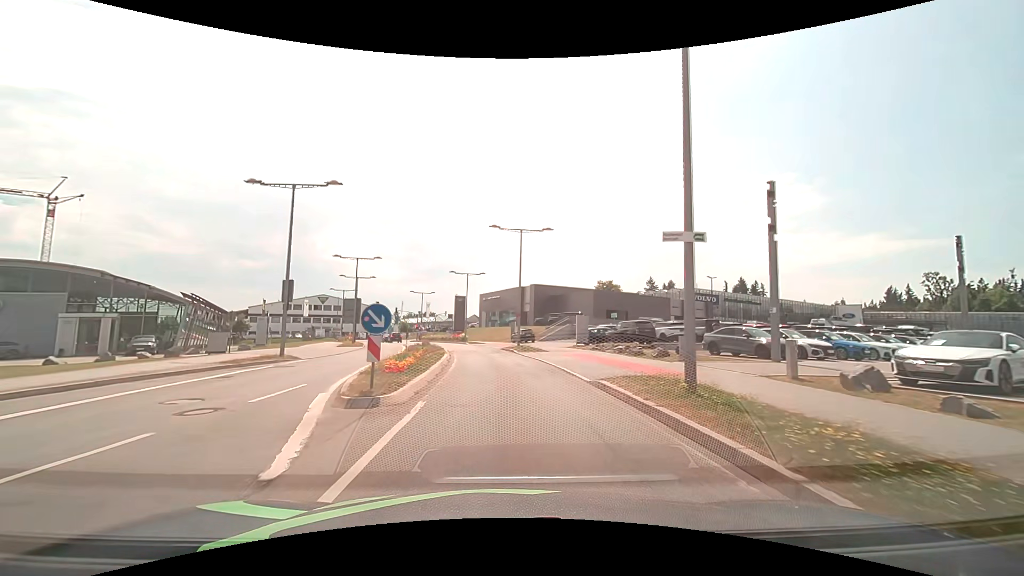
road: secondary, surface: asphalt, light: Day
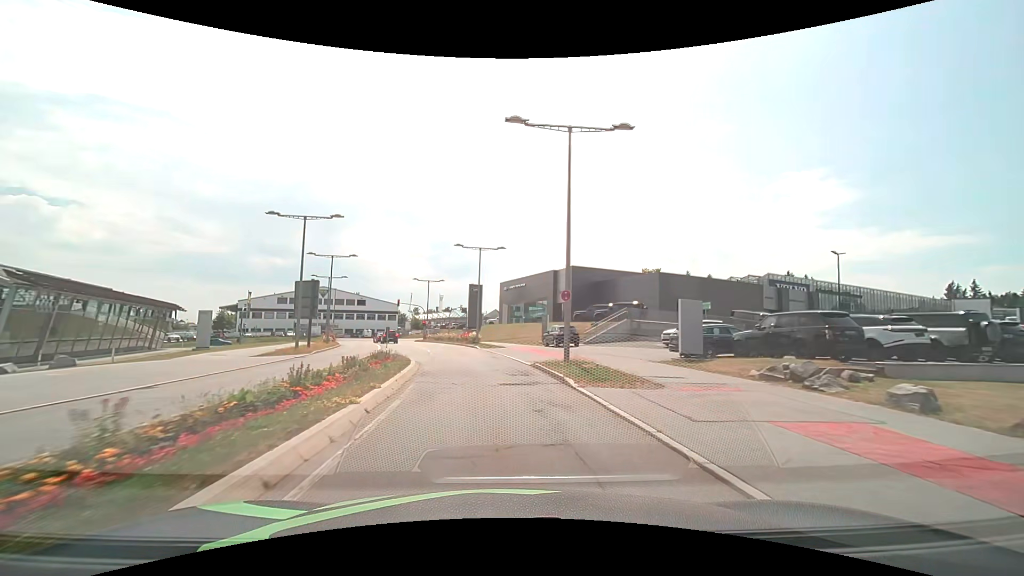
(-0.3, +19.4) m; -3°
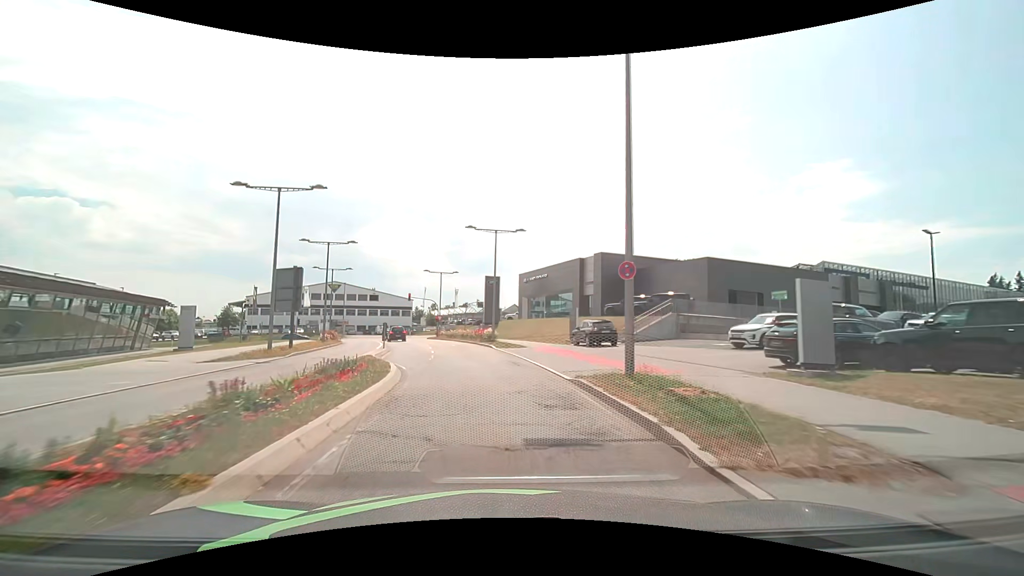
(-0.1, +6.7) m; -2°
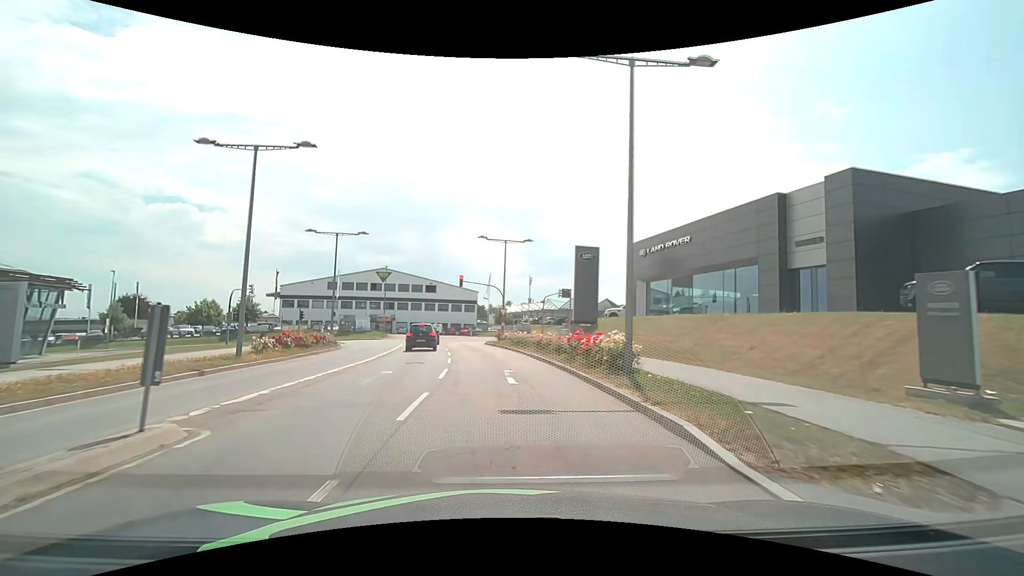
(-1.9, +25.4) m; -9°
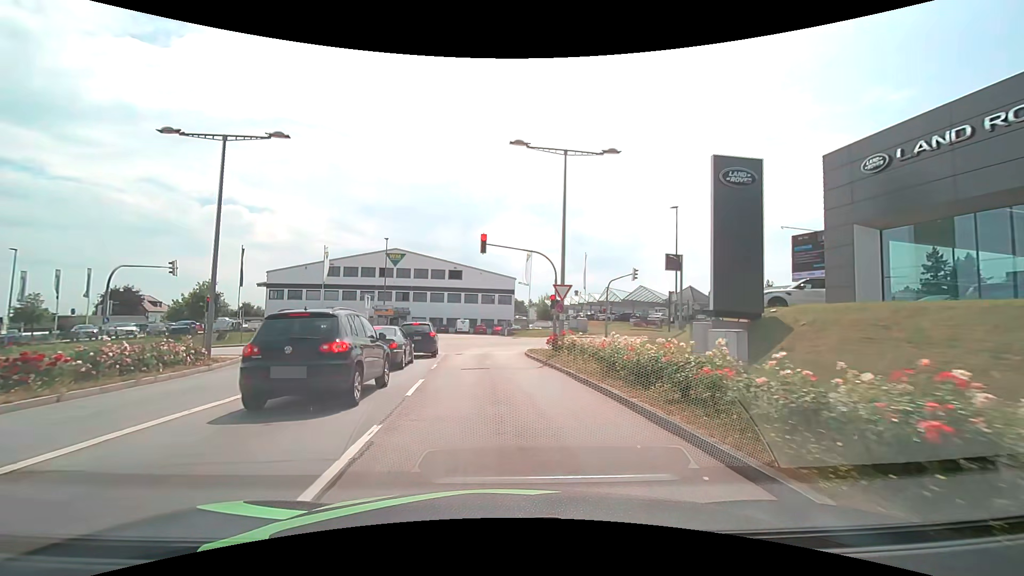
(-0.7, +21.4) m; -4°
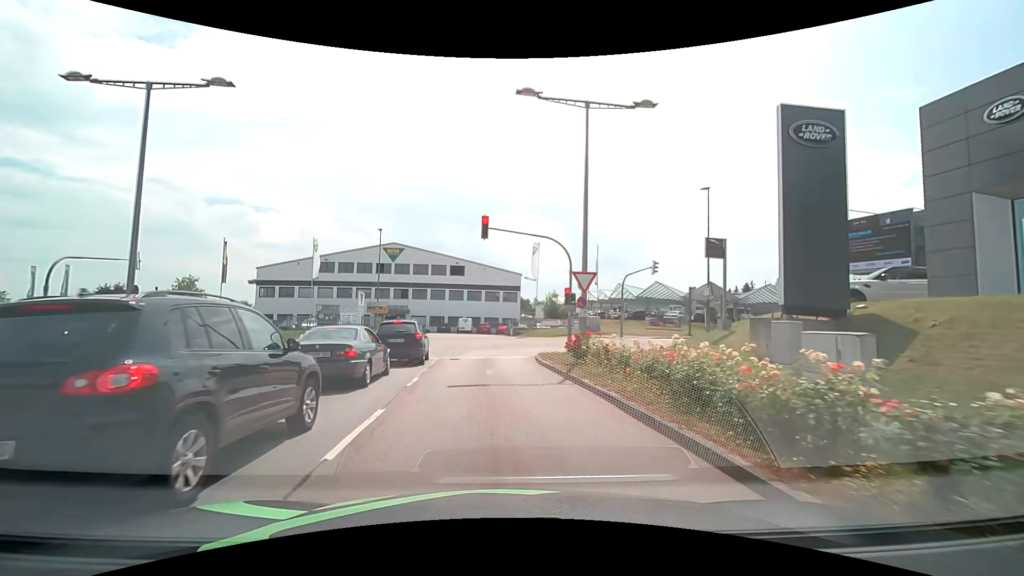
(-0.1, +4.6) m; -1°
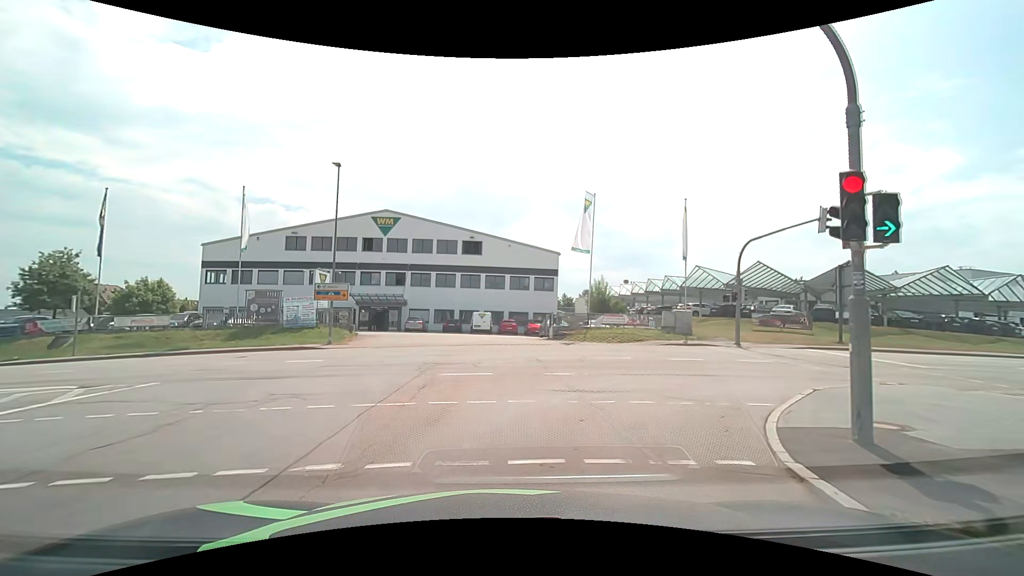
(-0.7, +18.7) m; -3°
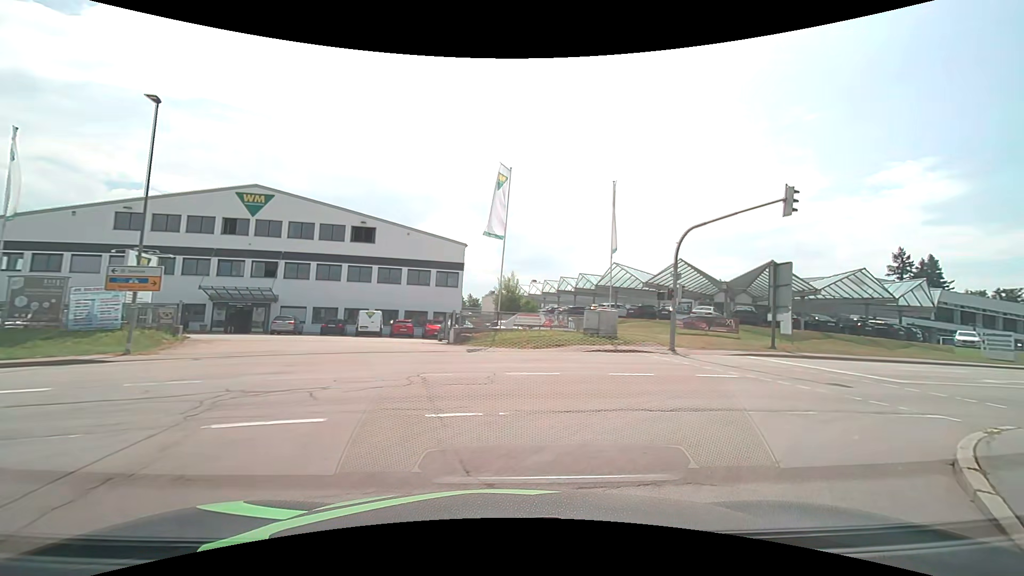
(+0.4, +6.3) m; +10°
(+3, +9) (+12, +15) (+21, +17) (+31, +20) (+41, +22) (+50, +24) (+60, +27) (+70, +29) (+80, +31) (+89, +33) m
